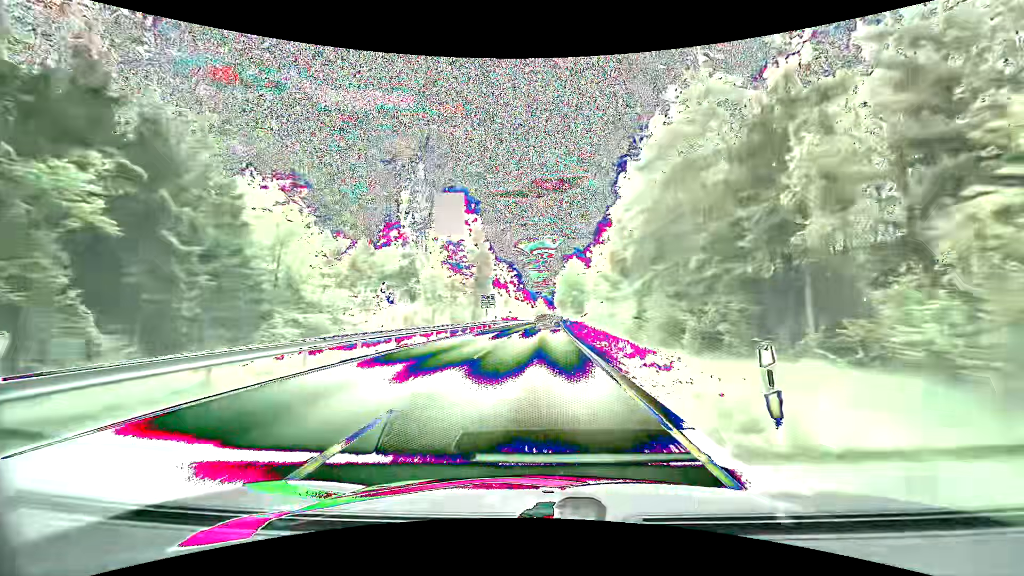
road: primary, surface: asphalt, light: Day
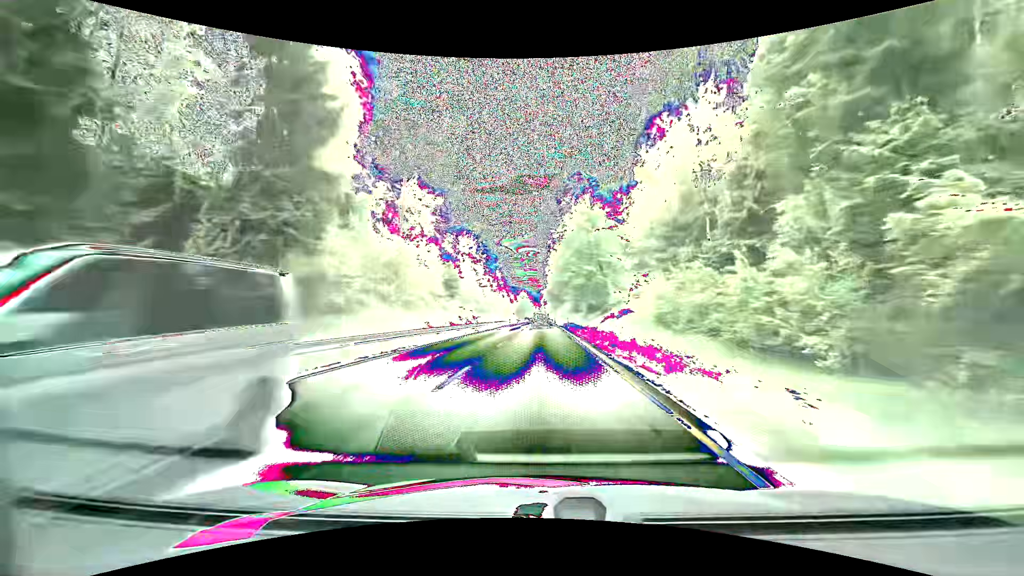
(+2.2, +66.1) m; +3°
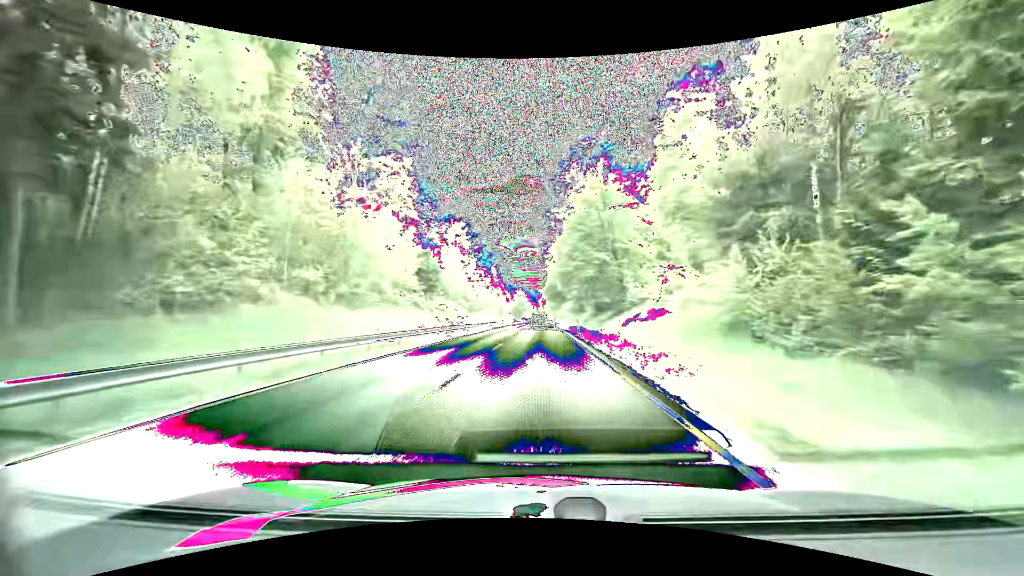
(0.0, +13.4) m; 0°
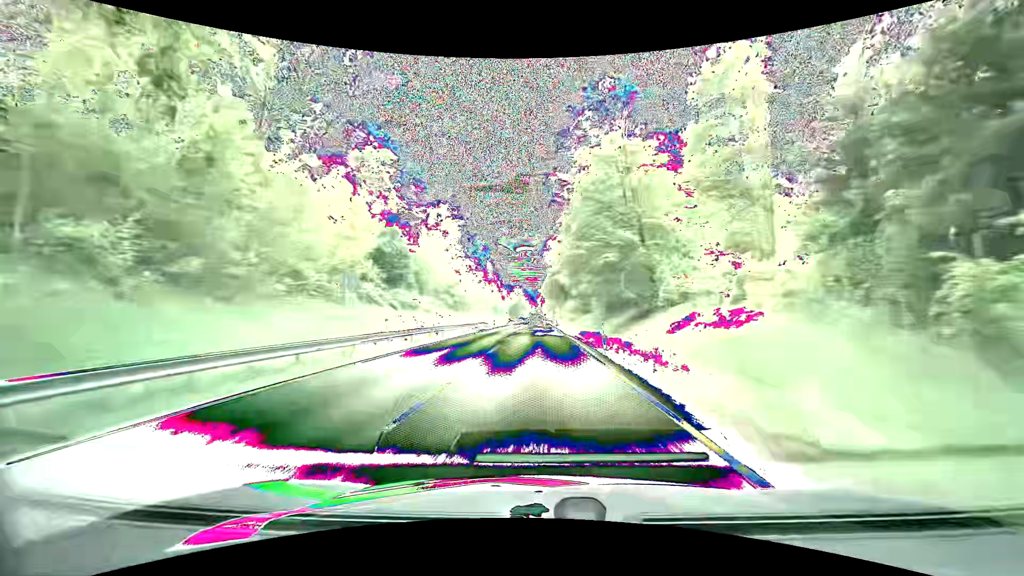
(0.0, +13.5) m; 0°
